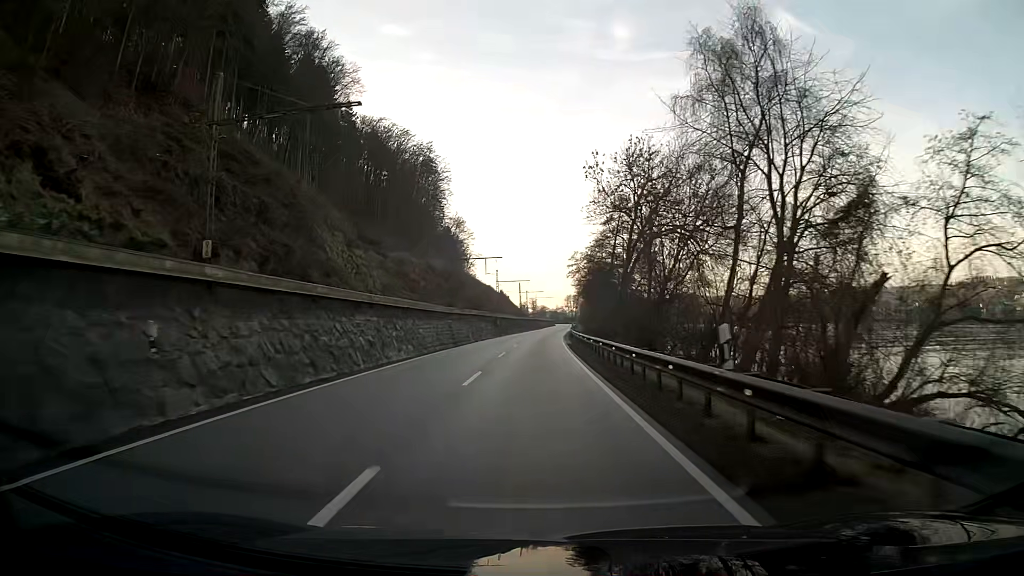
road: primary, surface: asphalt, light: Day
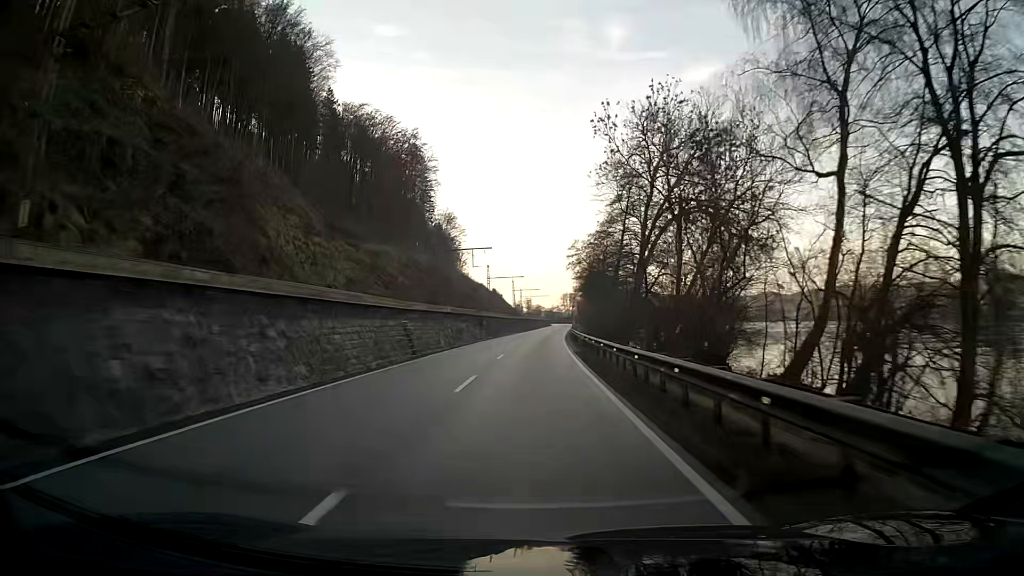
(0.0, +12.8) m; 0°
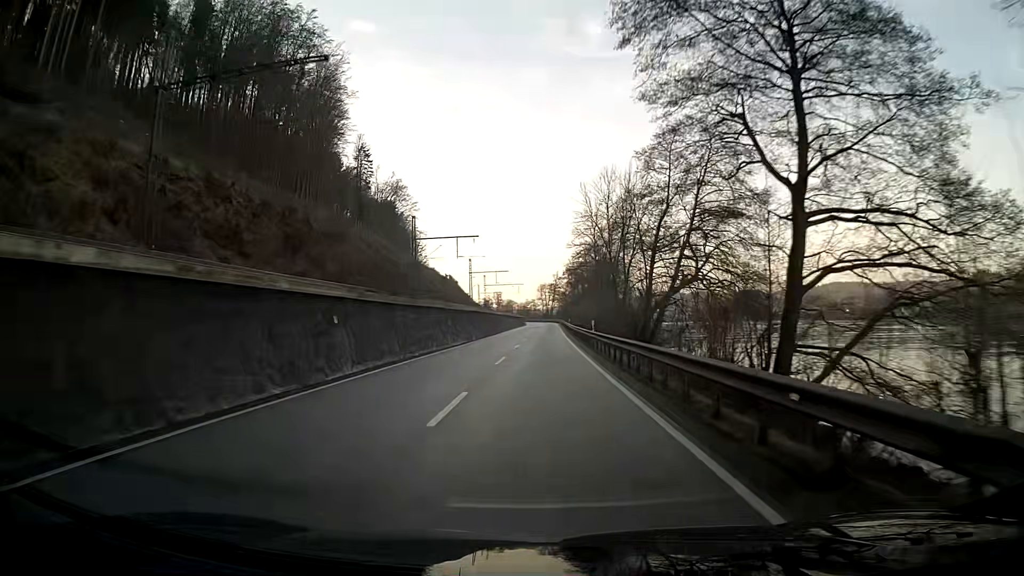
(+1.0, +64.3) m; +2°
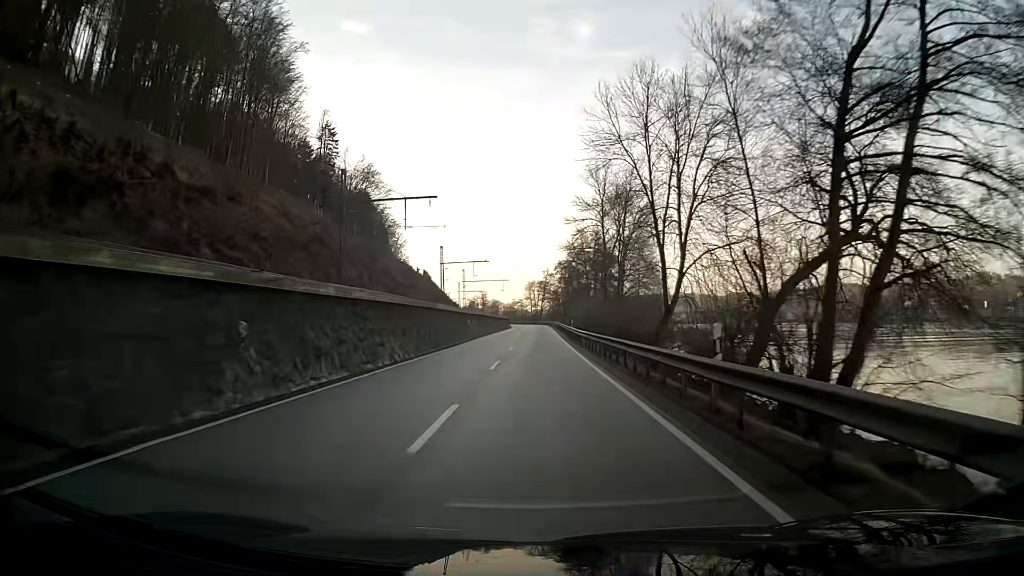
(+0.3, +25.7) m; +1°
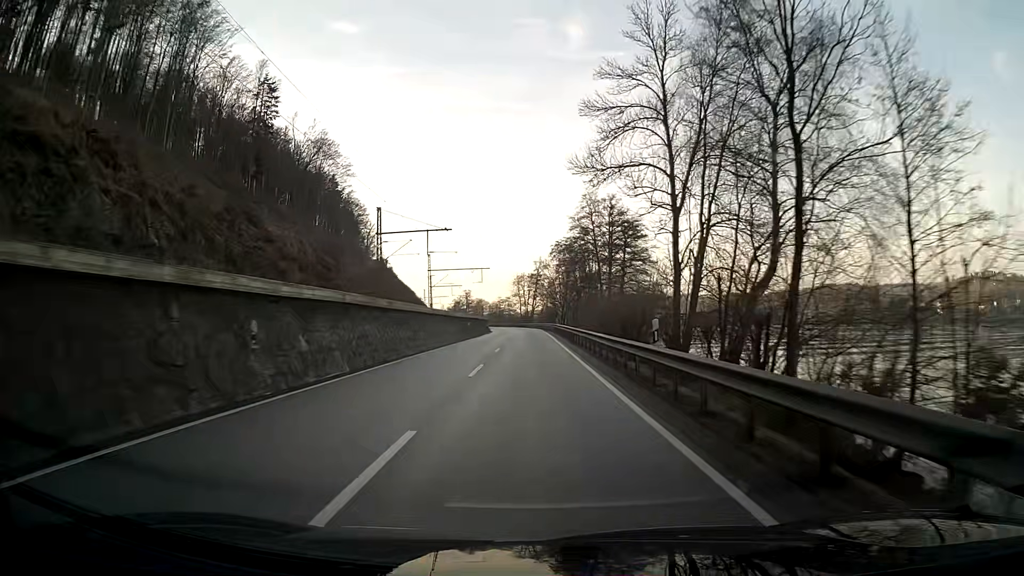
(+0.2, +38.6) m; +1°
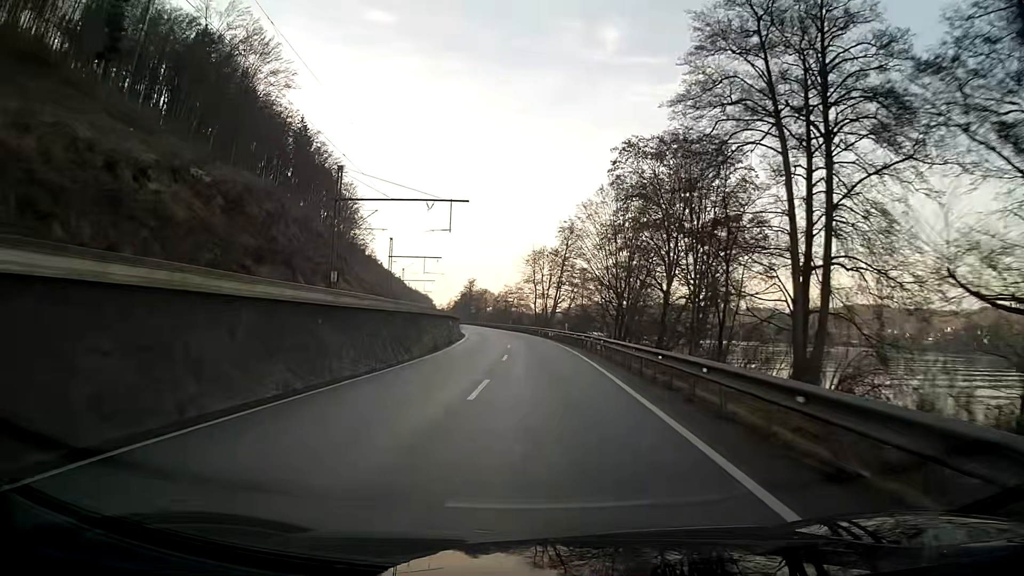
(-0.7, +64.1) m; -2°
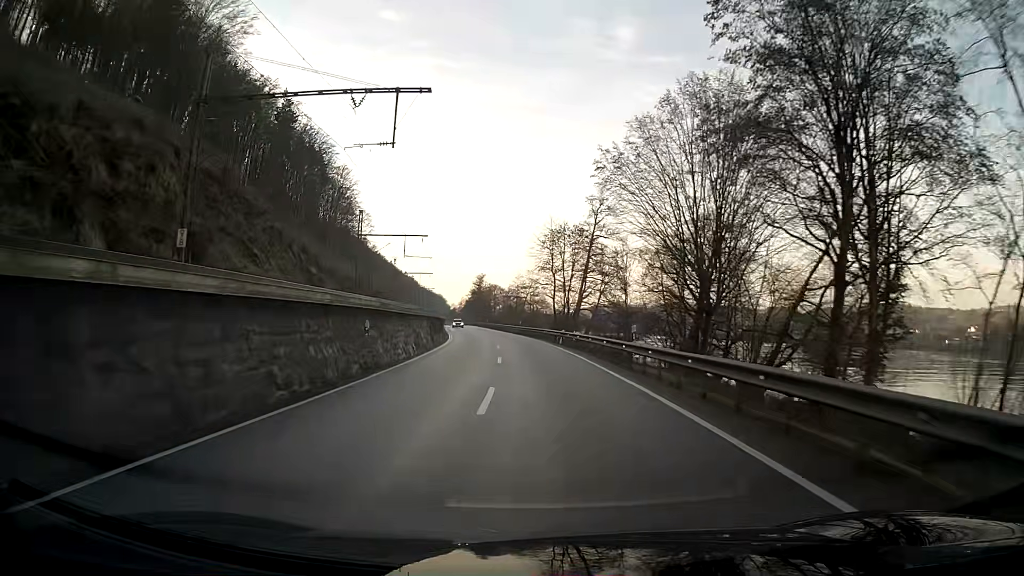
(-0.3, +25.7) m; -1°
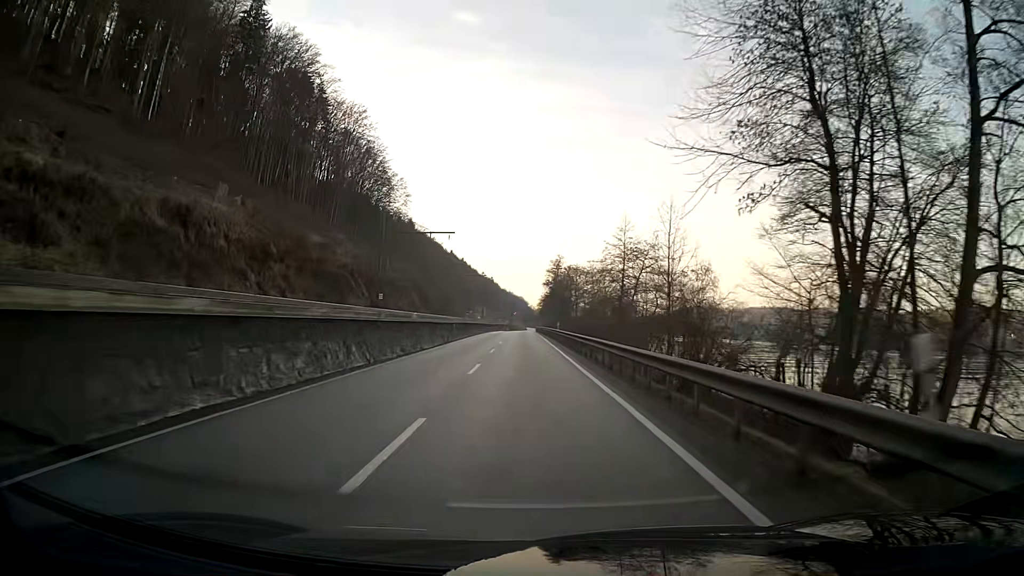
(-3.5, +64.3) m; -7°
